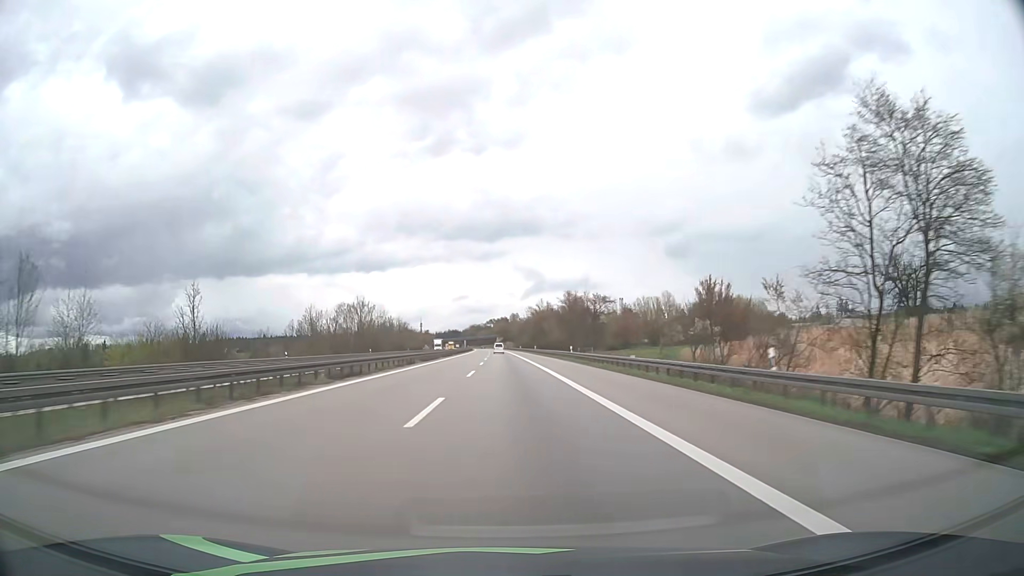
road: motorway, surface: asphalt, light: Day
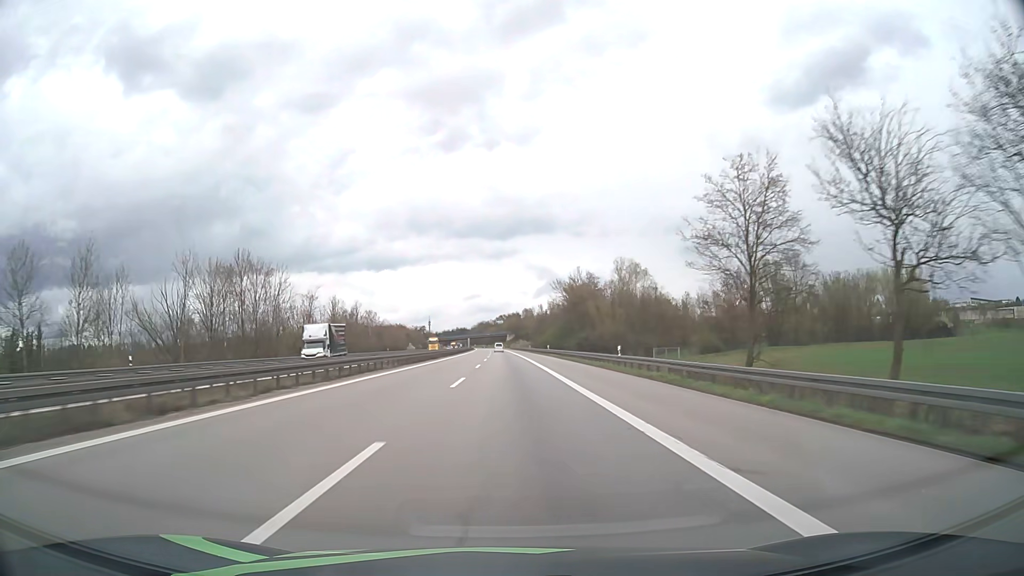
(-0.5, +80.7) m; -1°
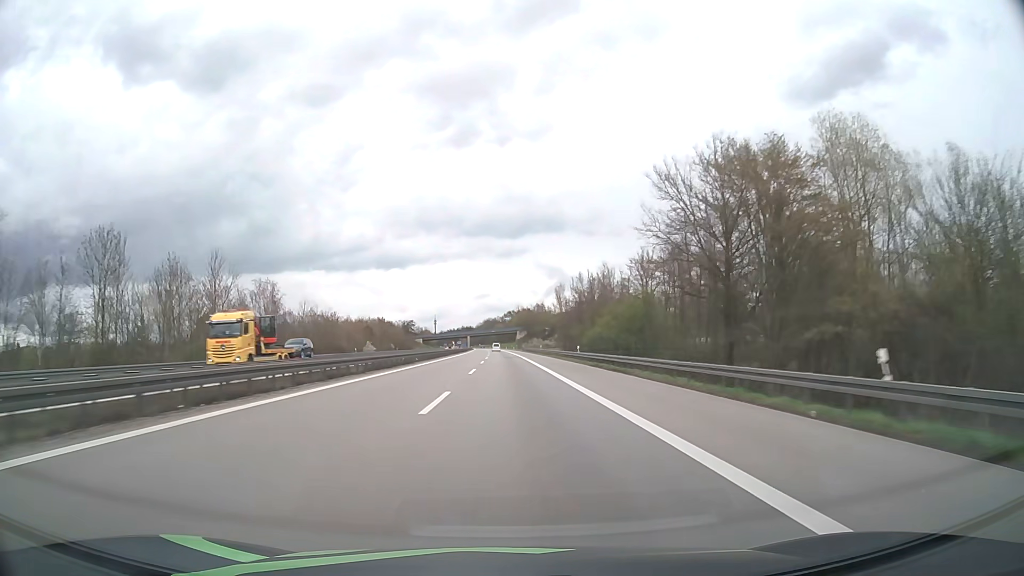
(-0.7, +81.0) m; -1°
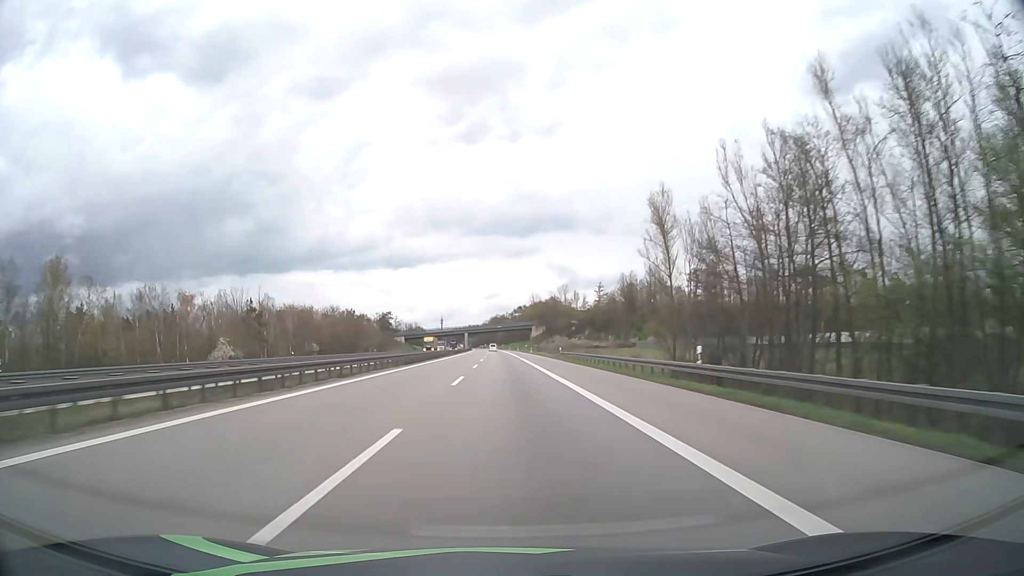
(-0.6, +81.2) m; -1°
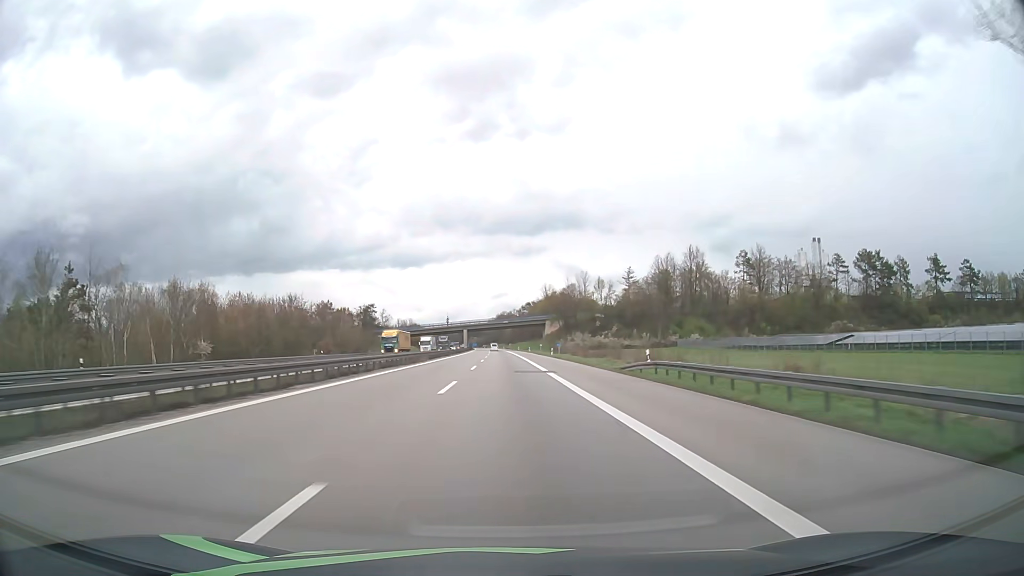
(-0.2, +40.7) m; 0°
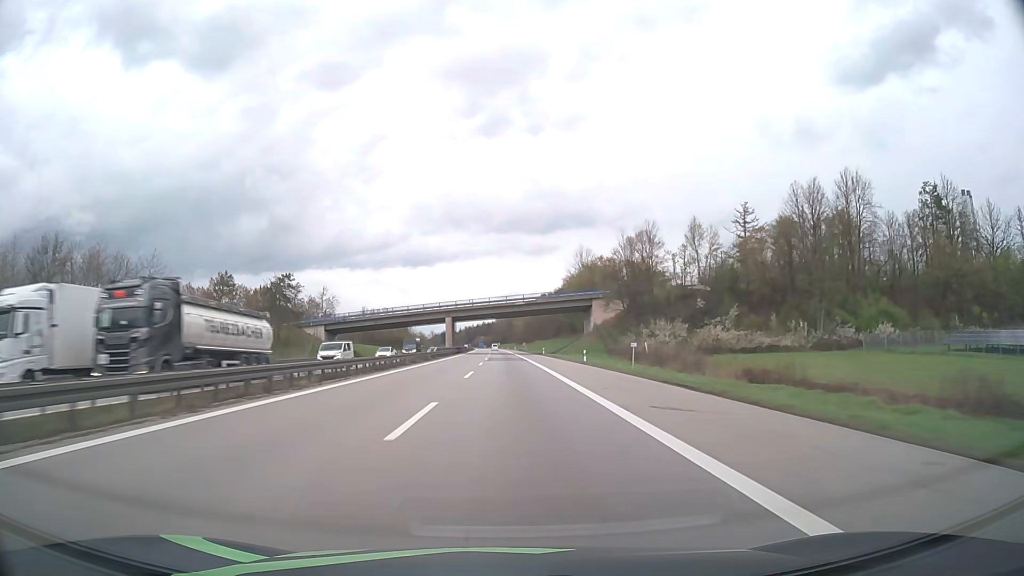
(-0.9, +81.6) m; -1°
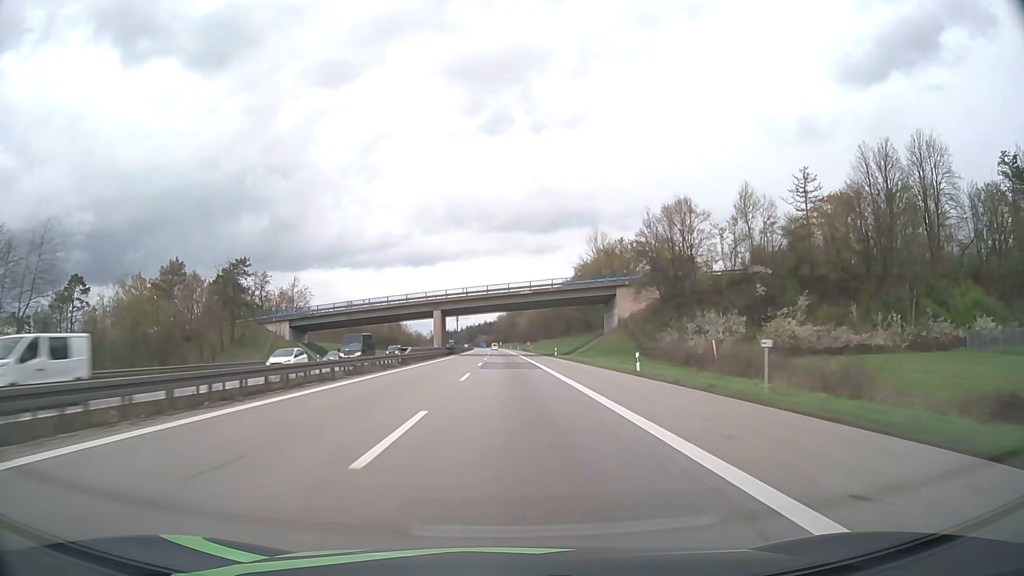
(0.0, +20.4) m; 0°
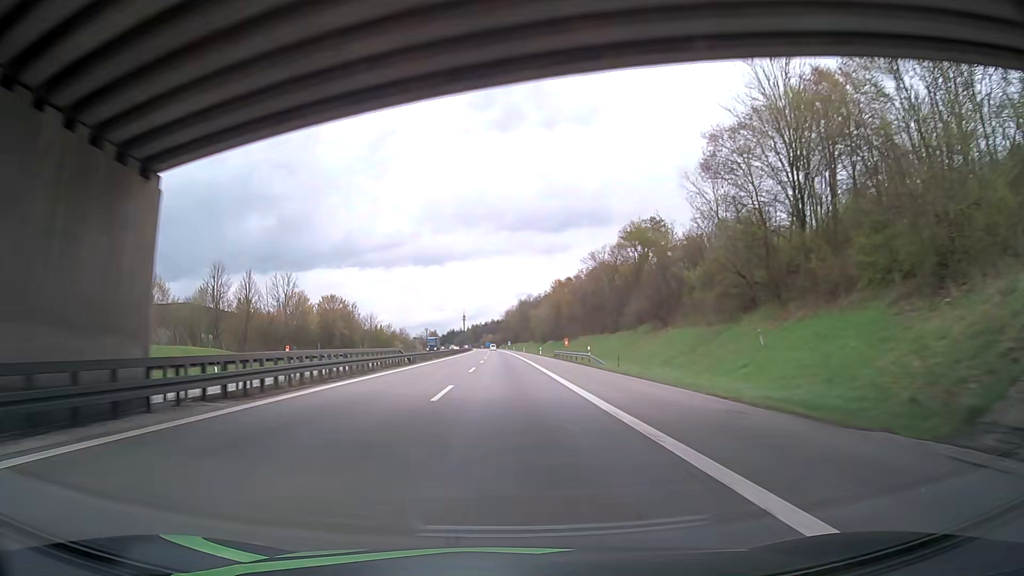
(-0.5, +81.8) m; -1°
(0, +10) (0, +20) (0, +30) (0, +40) (0, +50) (0, +60) (0, +70) (-1, +80) (-1, +90) (-1, +100) m
